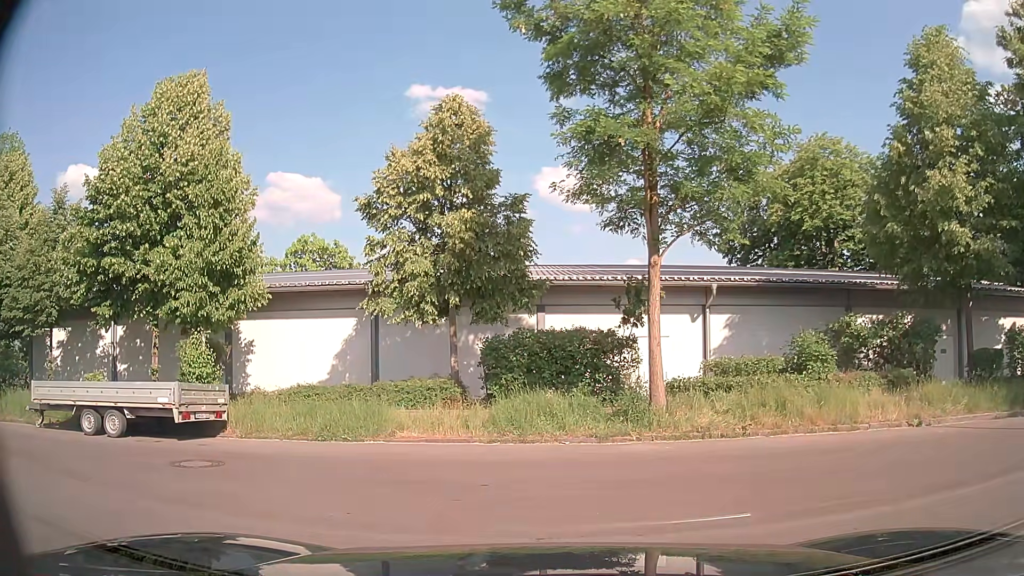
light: Day
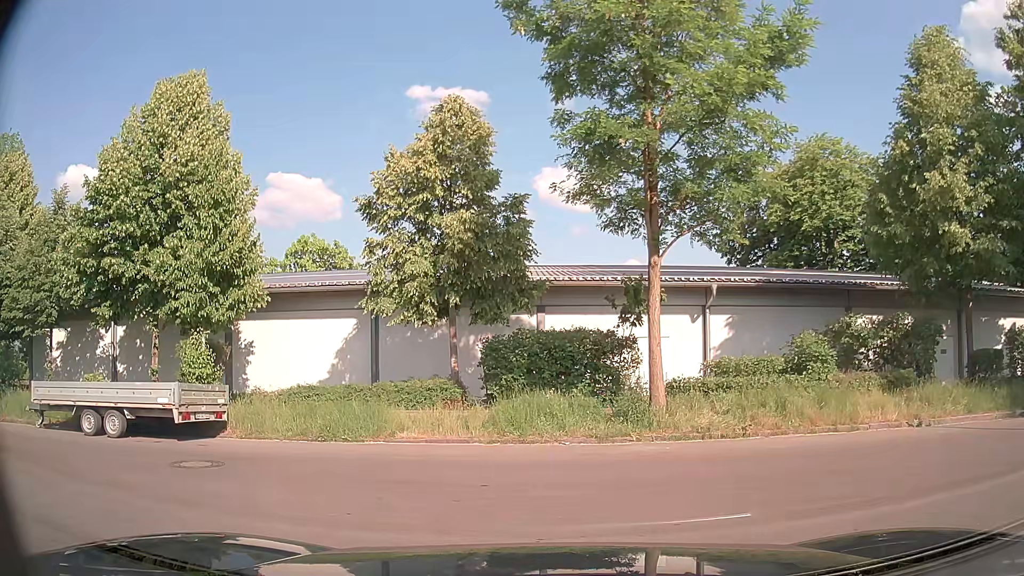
(0.0, +0.1) m; 0°
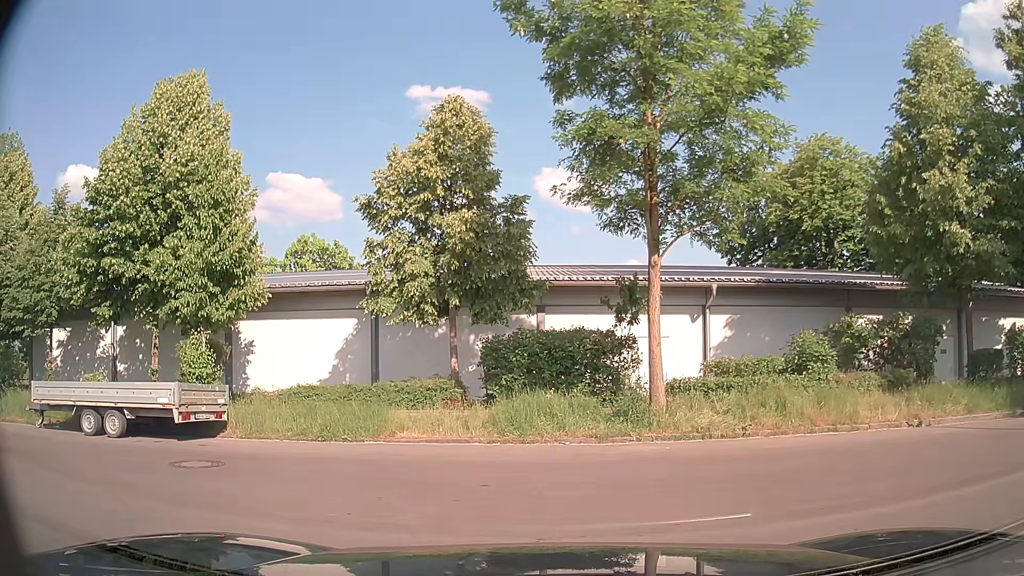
(0.0, 0.0) m; 0°
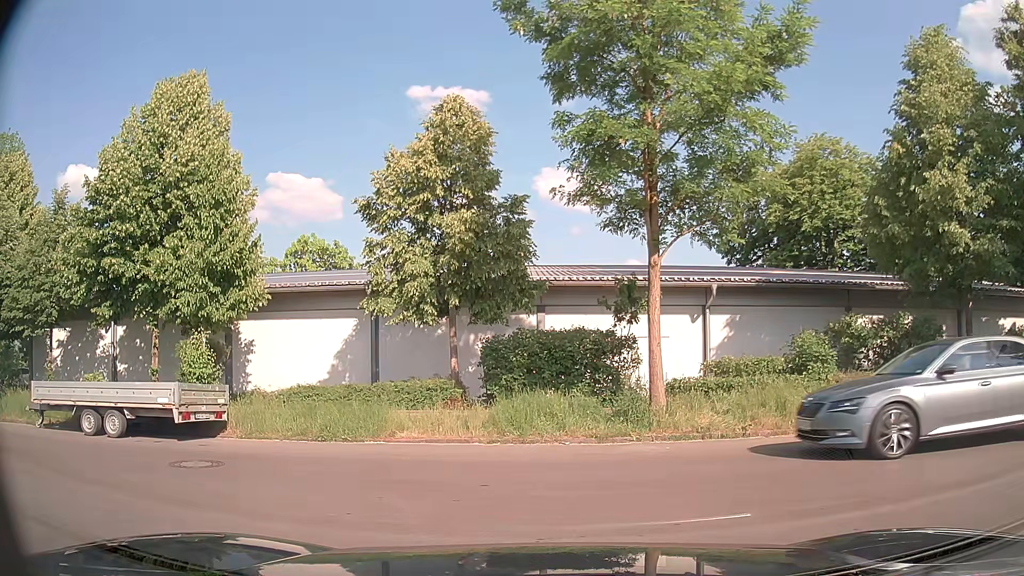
(0.0, 0.0) m; 0°
